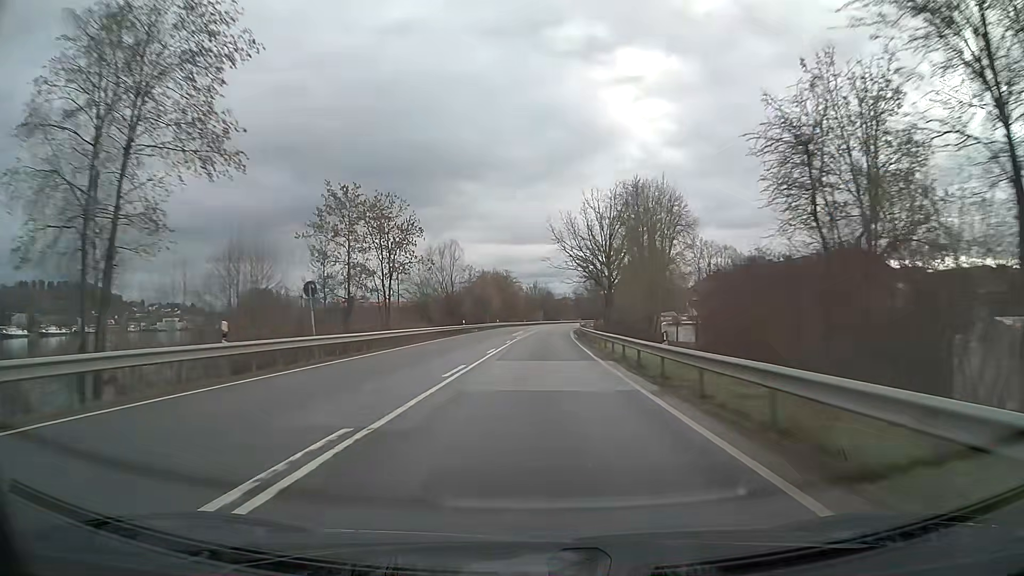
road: primary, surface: asphalt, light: Day
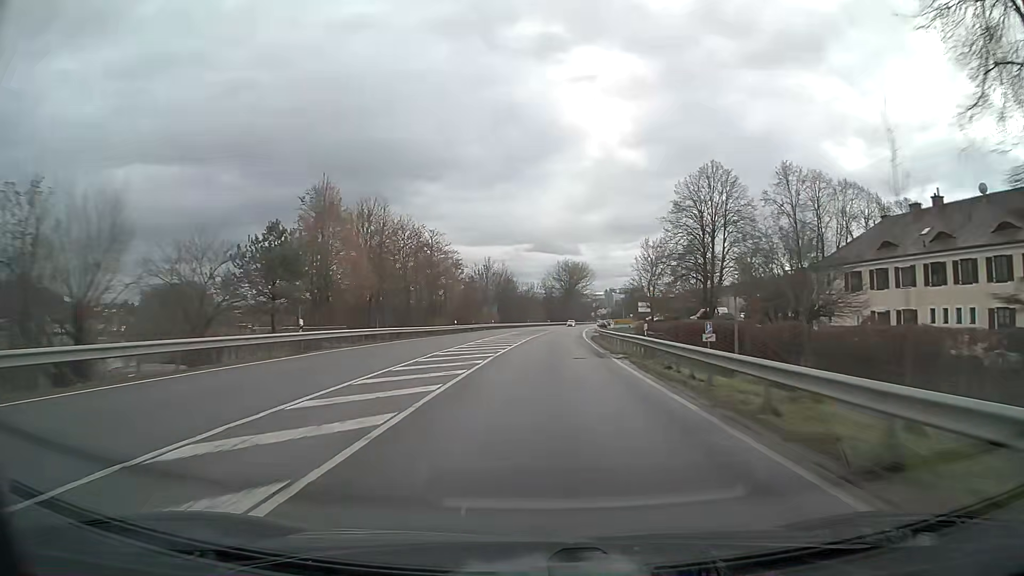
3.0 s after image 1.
(+2.2, +79.0) m; +4°
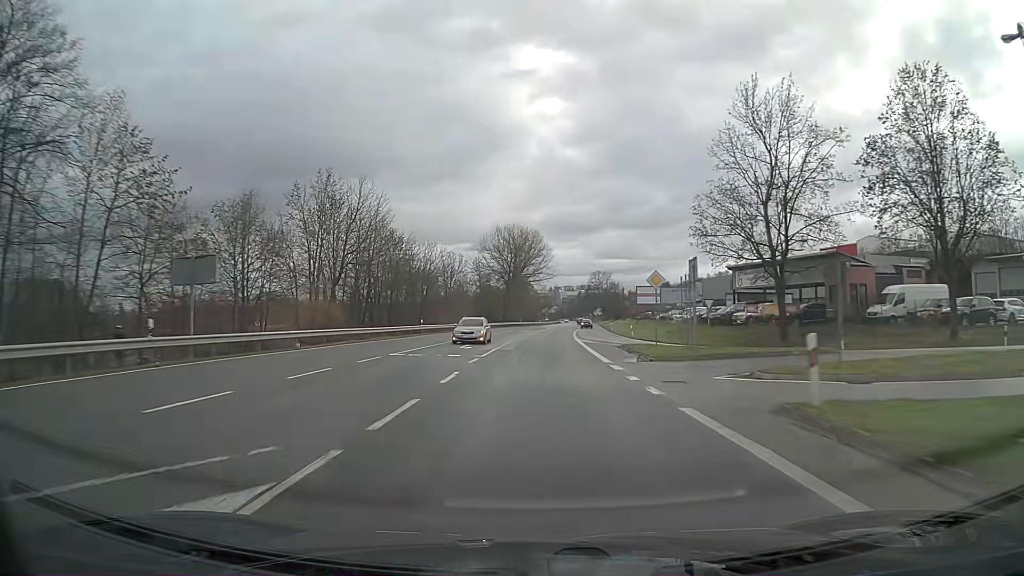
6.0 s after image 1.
(+3.6, +78.9) m; +5°
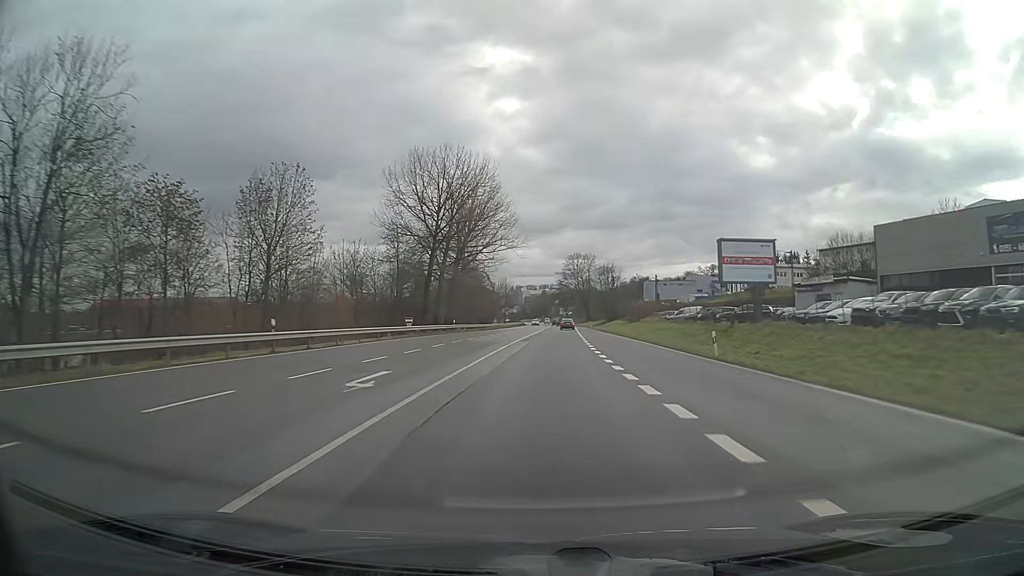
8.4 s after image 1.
(+1.7, +63.1) m; +3°
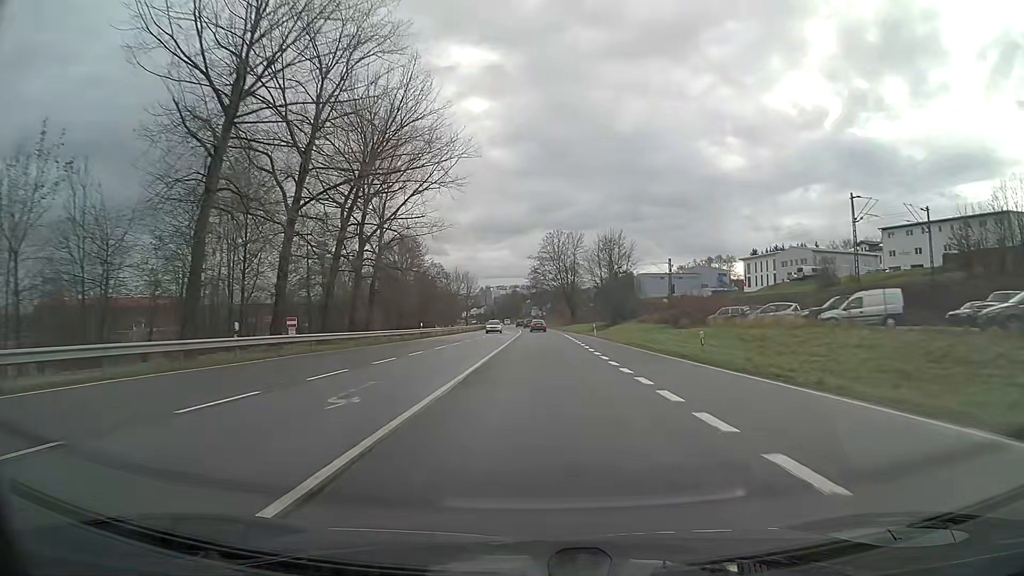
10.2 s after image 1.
(+1.0, +47.4) m; +2°
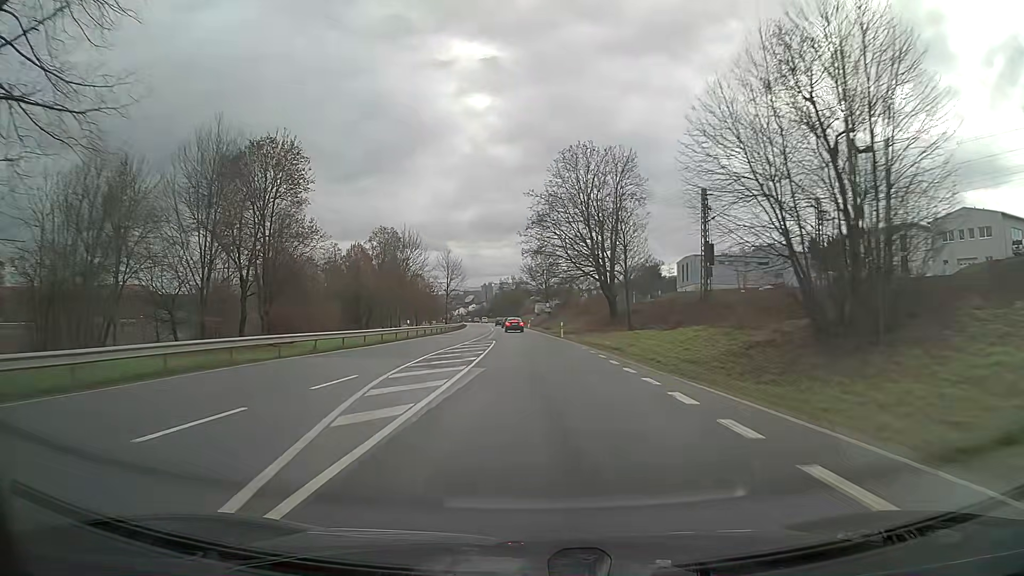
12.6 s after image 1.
(+0.1, +62.5) m; -1°
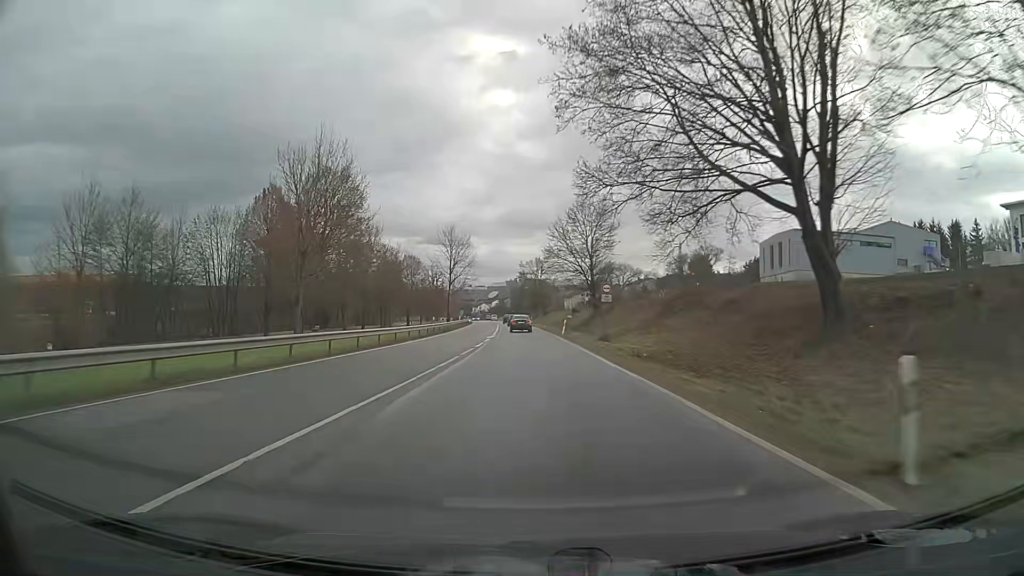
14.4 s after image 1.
(-0.9, +43.7) m; -2°
